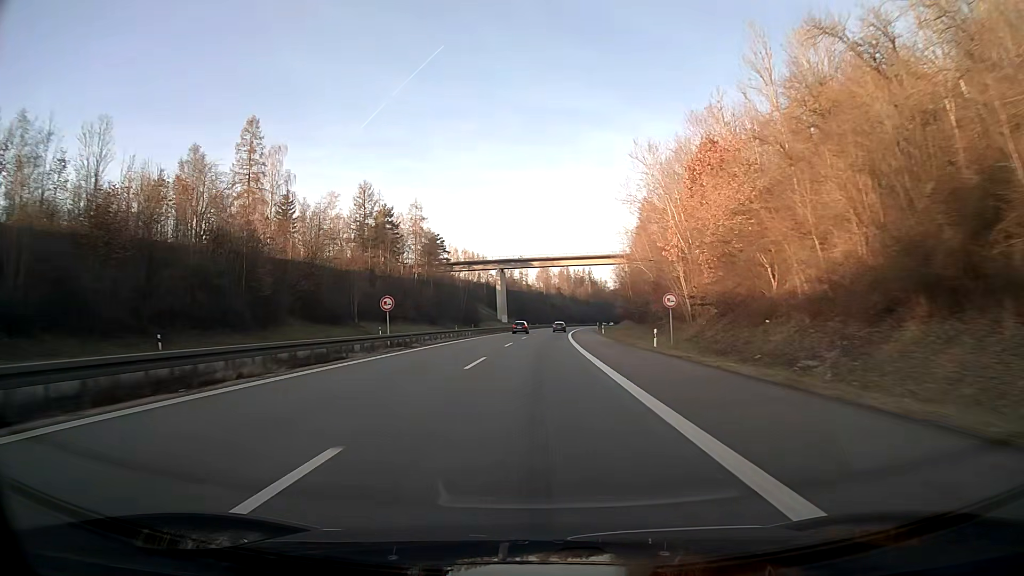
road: motorway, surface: asphalt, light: Day
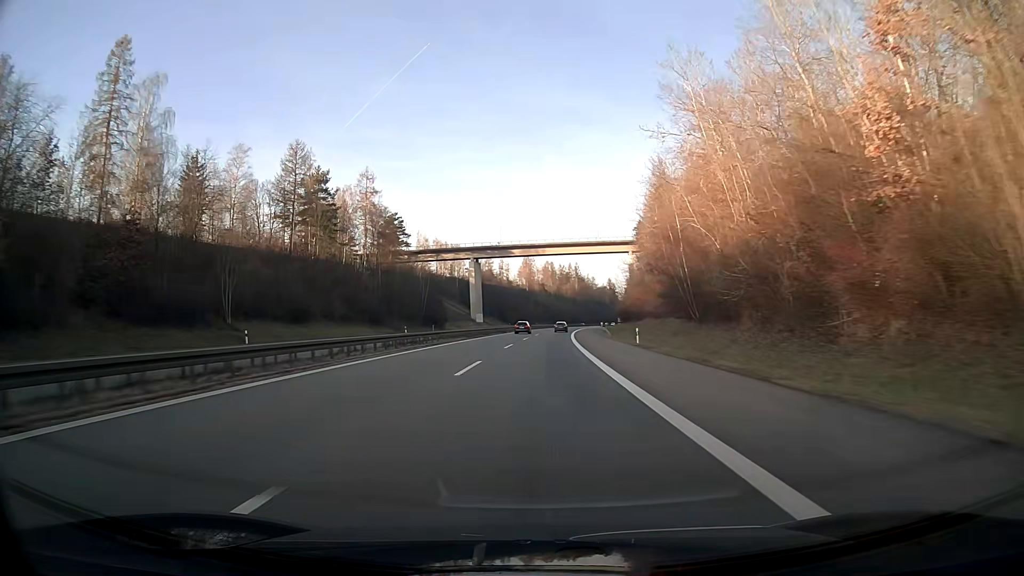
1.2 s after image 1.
(+0.5, +38.2) m; +1°
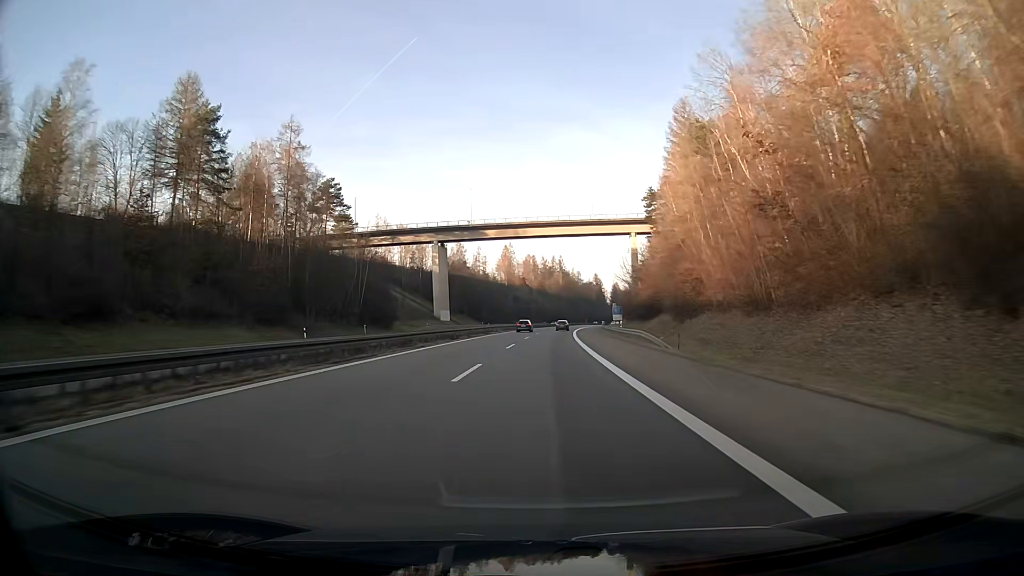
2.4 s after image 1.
(+0.5, +38.2) m; +2°
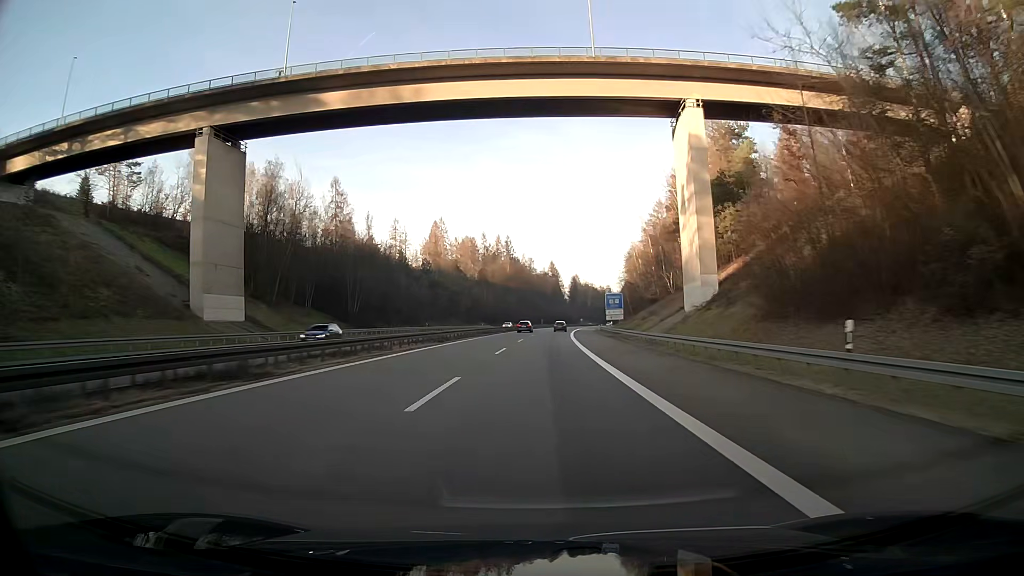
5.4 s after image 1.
(+4.0, +95.2) m; +5°
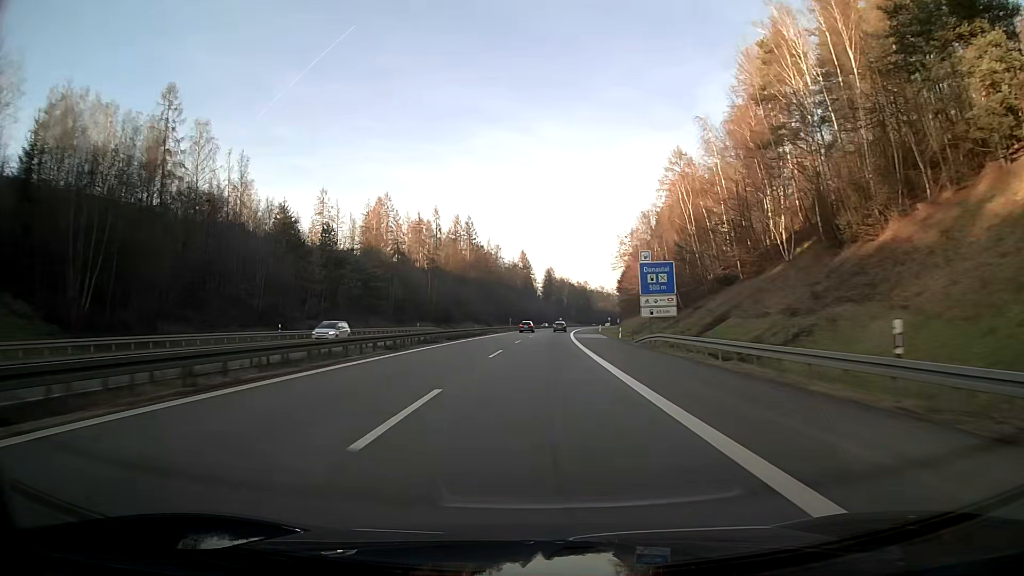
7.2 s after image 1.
(+1.2, +57.2) m; +2°
